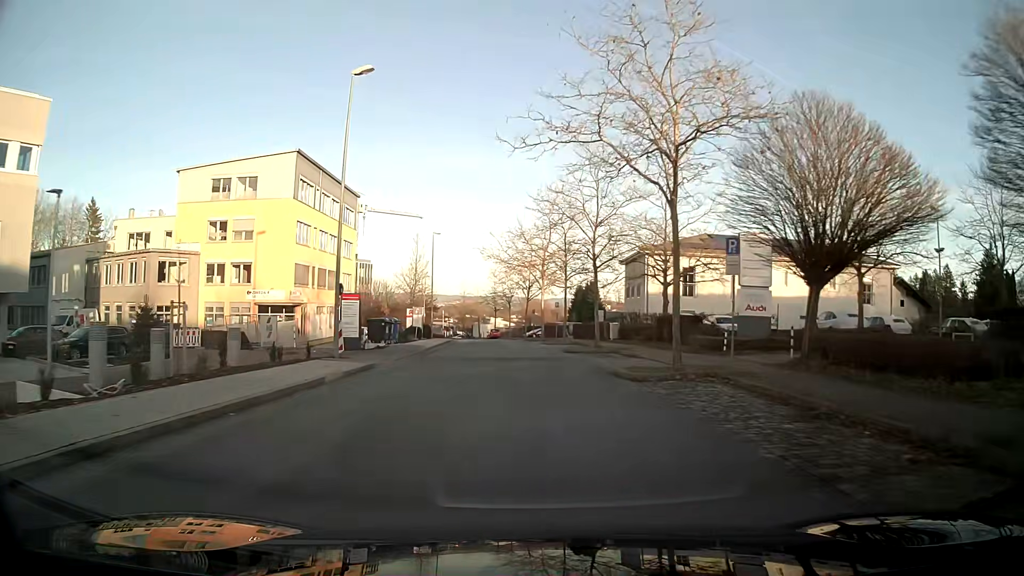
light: Day
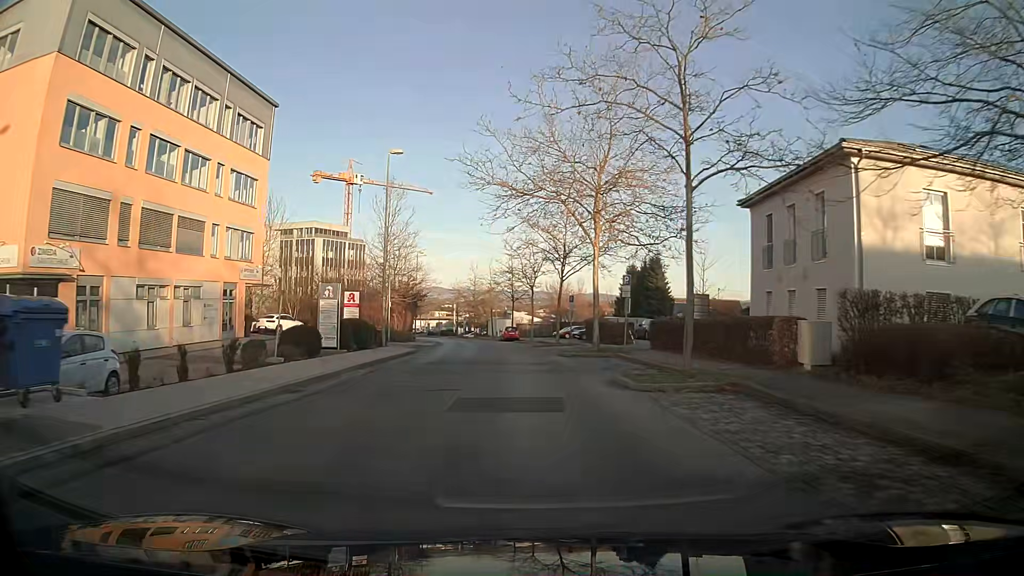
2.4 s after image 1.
(-0.6, +30.1) m; -2°
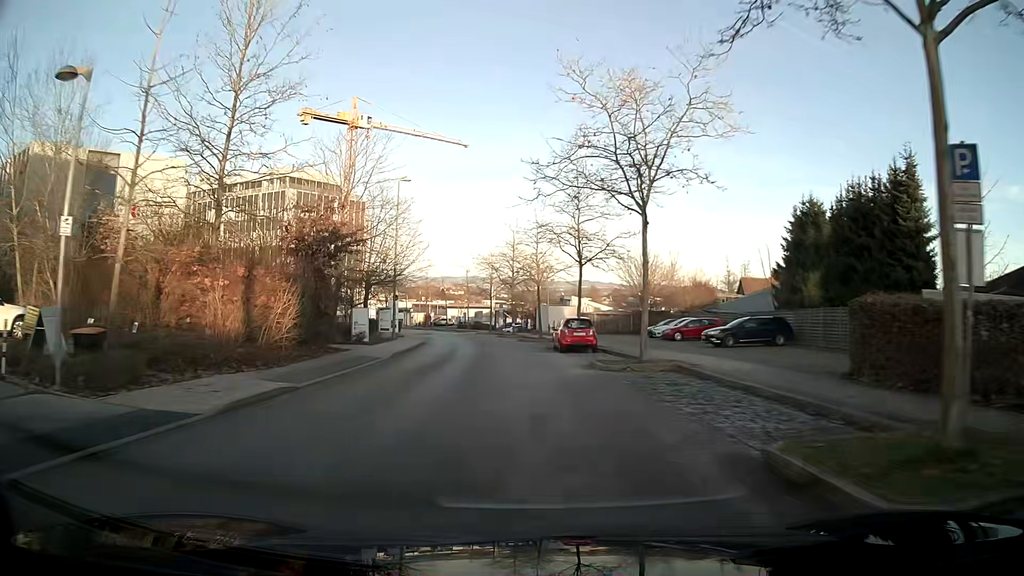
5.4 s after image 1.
(-1.4, +36.9) m; -4°
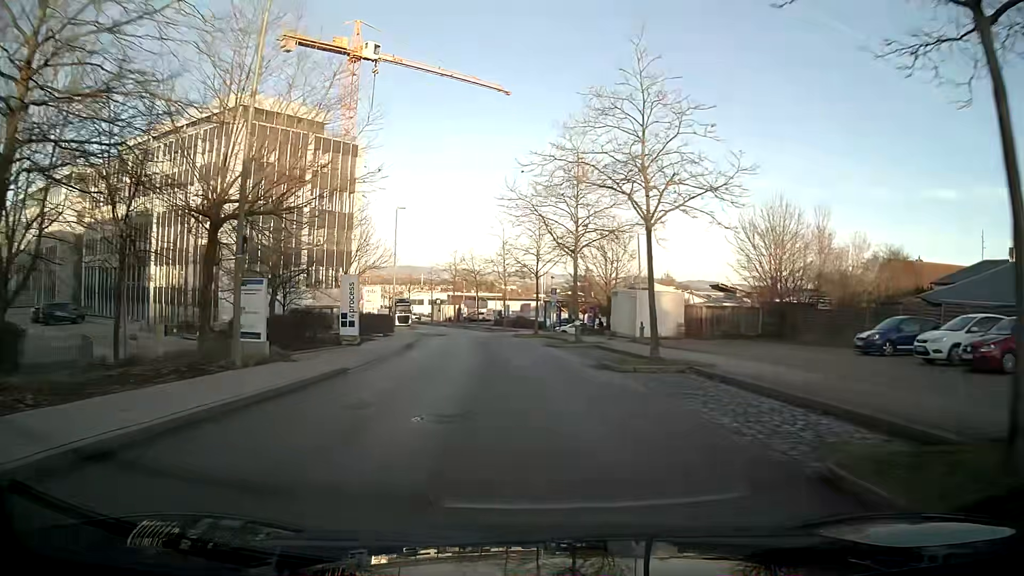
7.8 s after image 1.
(-1.5, +28.4) m; -5°
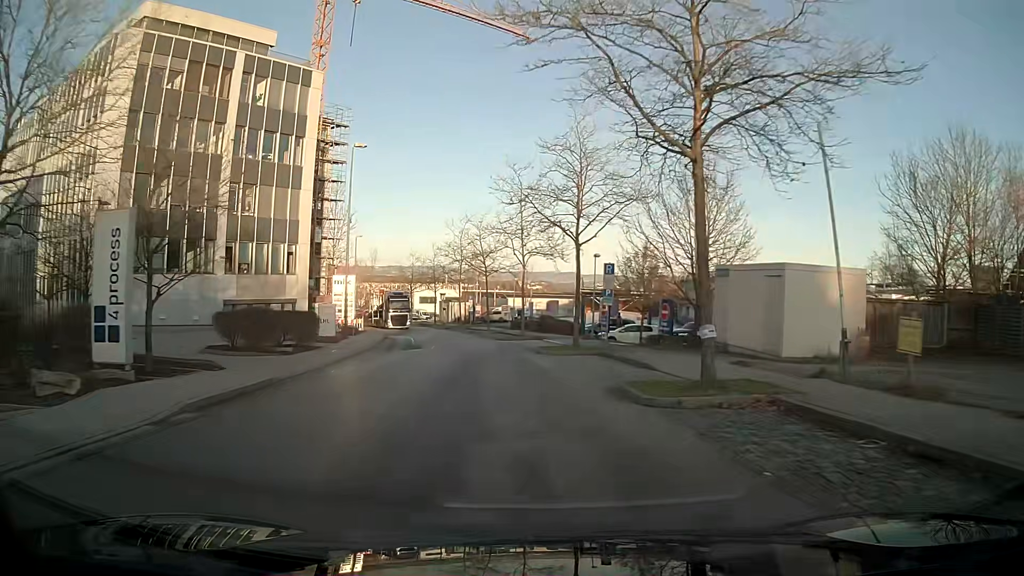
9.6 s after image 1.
(-0.4, +20.5) m; -3°
